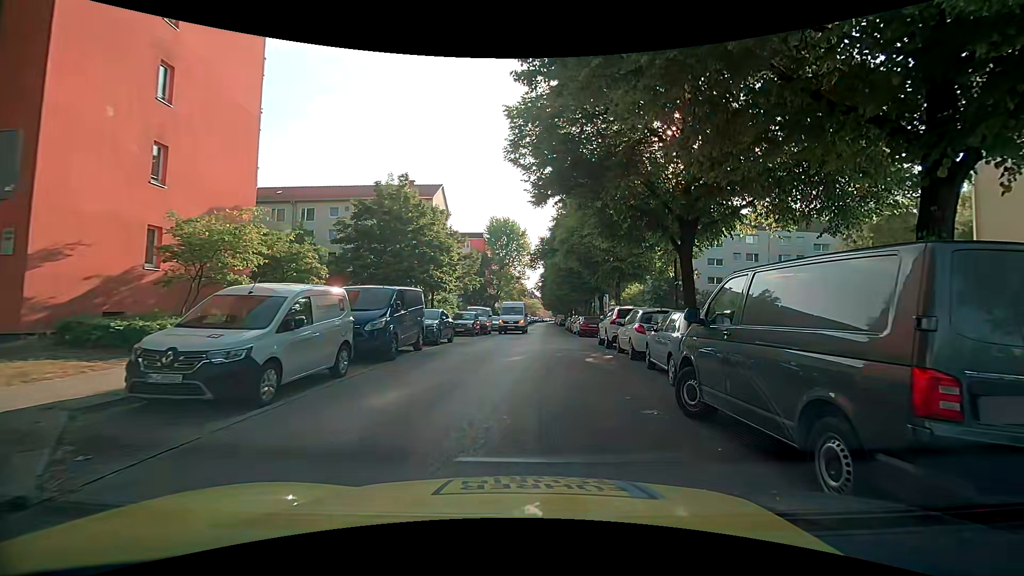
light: Day
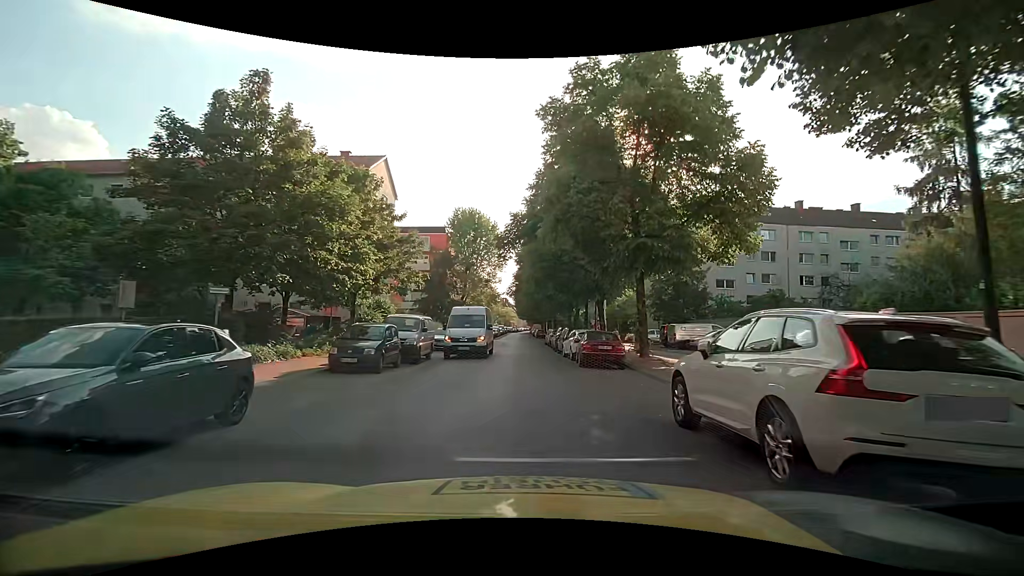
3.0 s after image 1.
(+0.5, +14.9) m; +3°
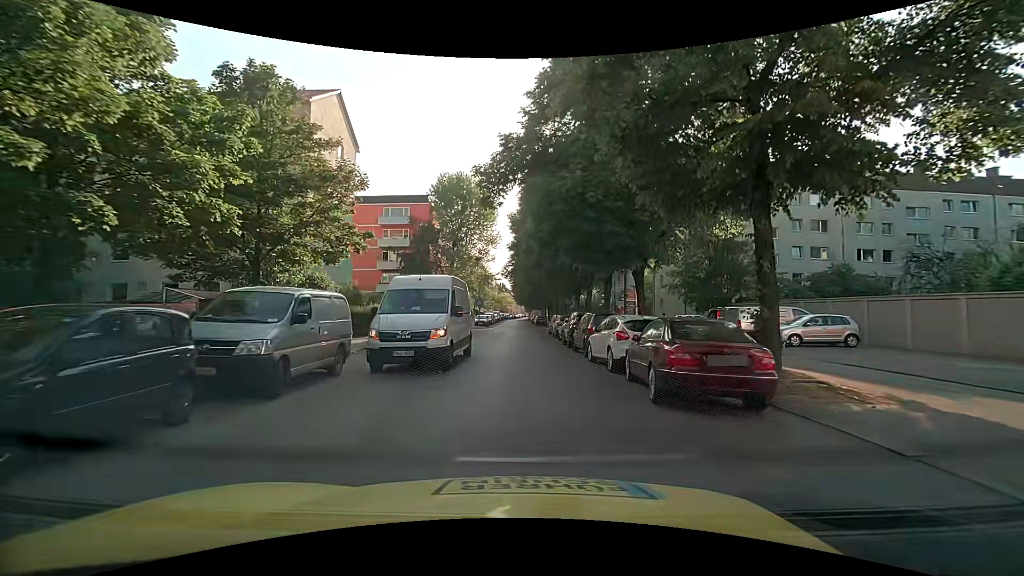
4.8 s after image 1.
(+0.1, +11.3) m; 0°
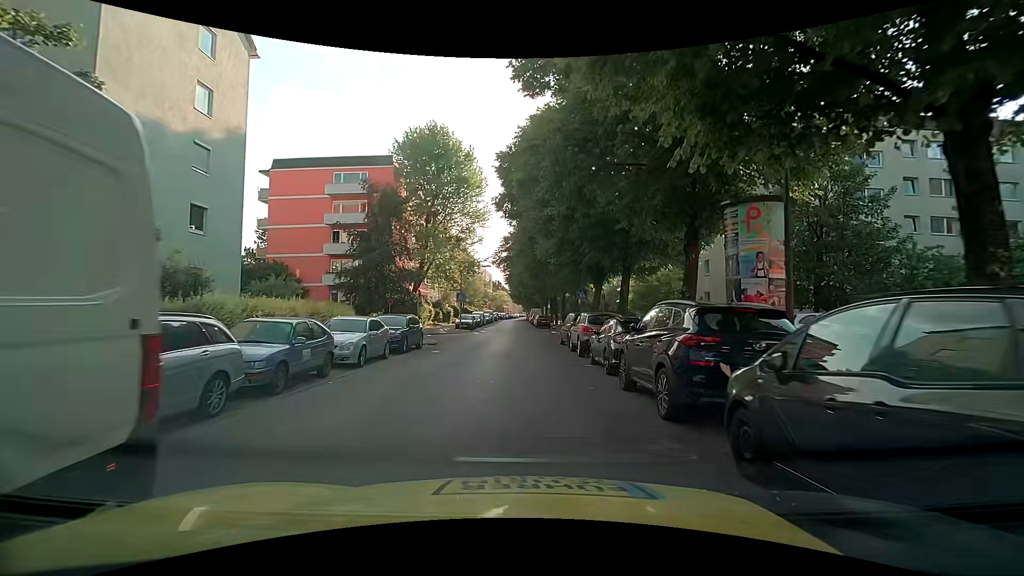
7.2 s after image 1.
(0.0, +15.6) m; +1°
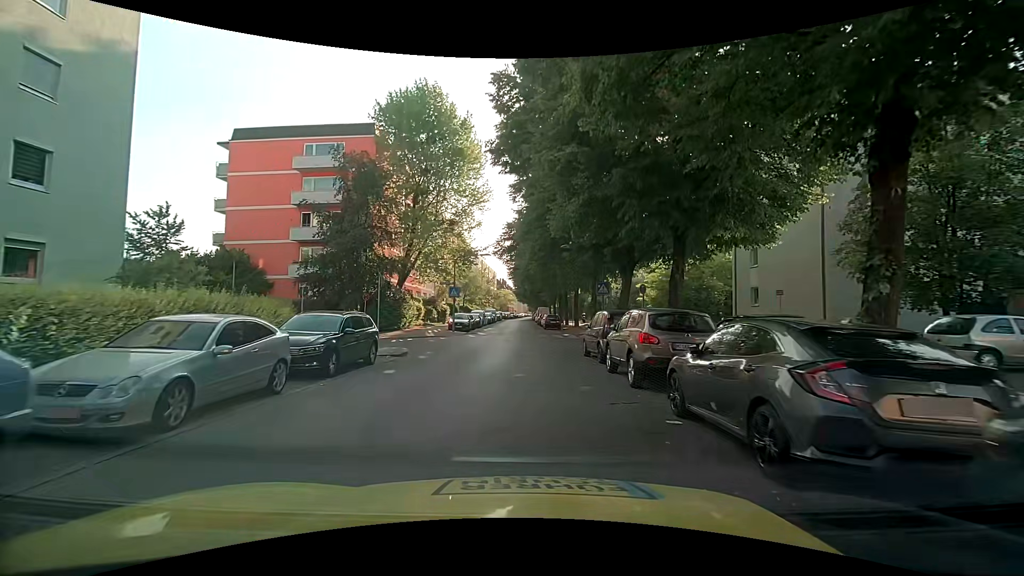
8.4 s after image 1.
(-0.3, +7.8) m; -1°
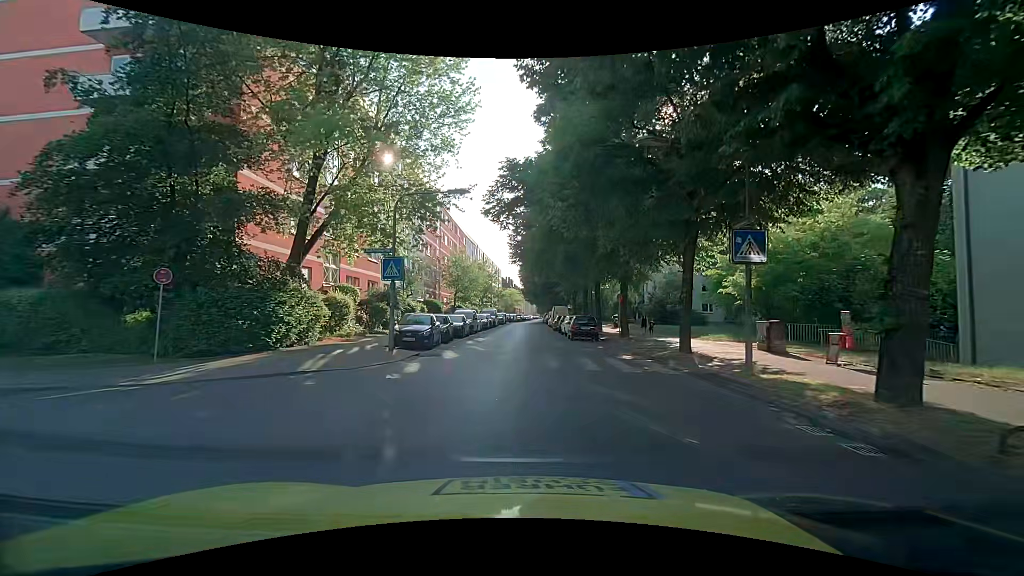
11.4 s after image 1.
(-0.5, +19.5) m; -1°
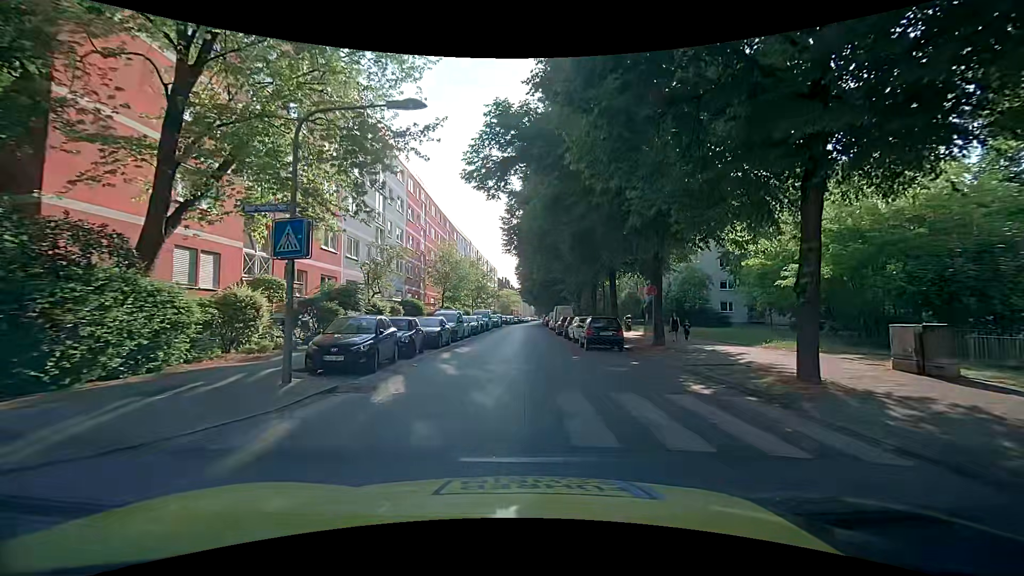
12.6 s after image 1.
(0.0, +7.7) m; +1°
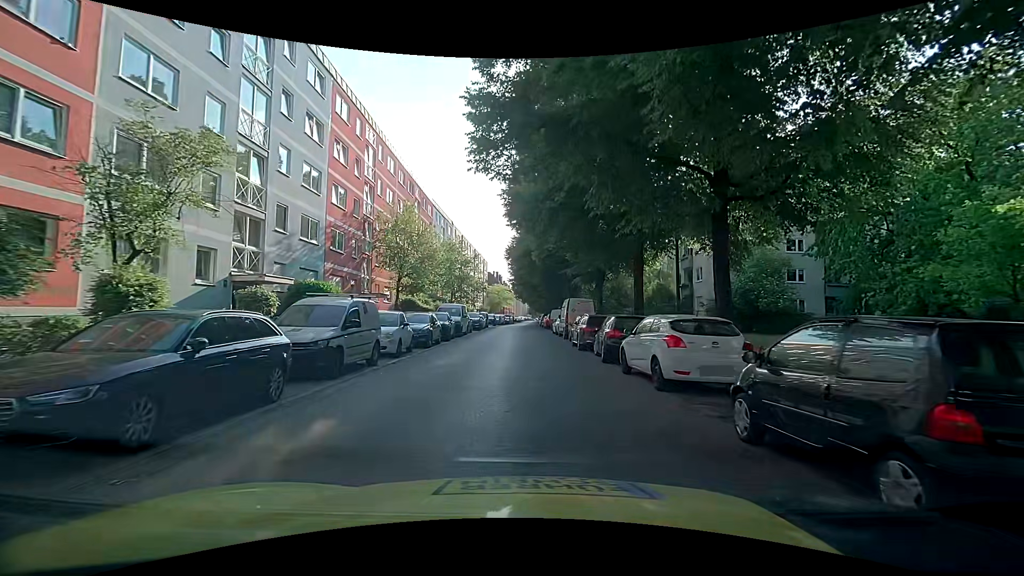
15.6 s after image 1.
(-0.1, +17.5) m; +1°
(0, +10) (0, +20) (0, +30) (0, +40) (0, +50) (-1, +60) (-1, +70) (-1, +80) (0, +90) (0, +100) m
